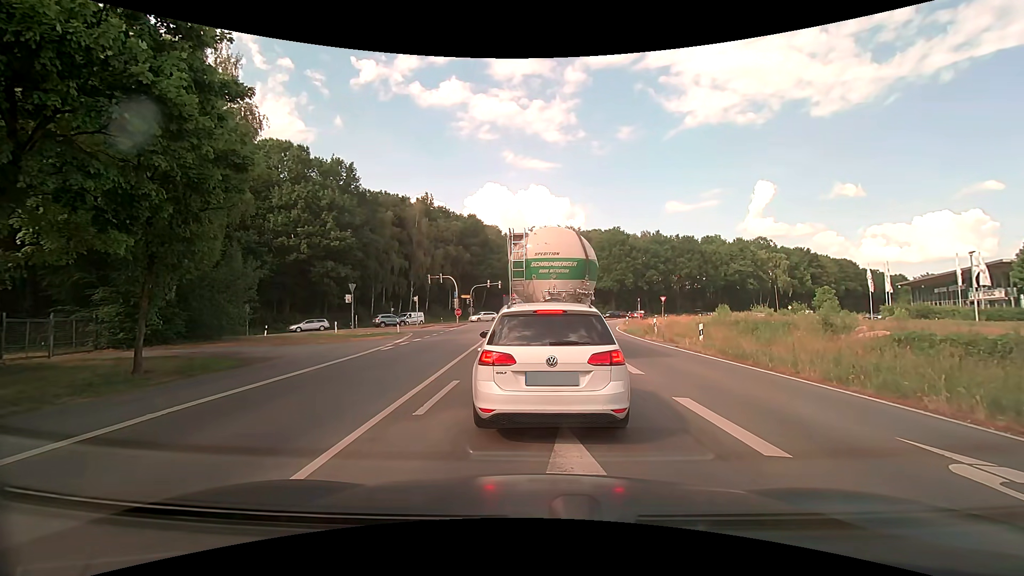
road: primary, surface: asphalt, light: Day
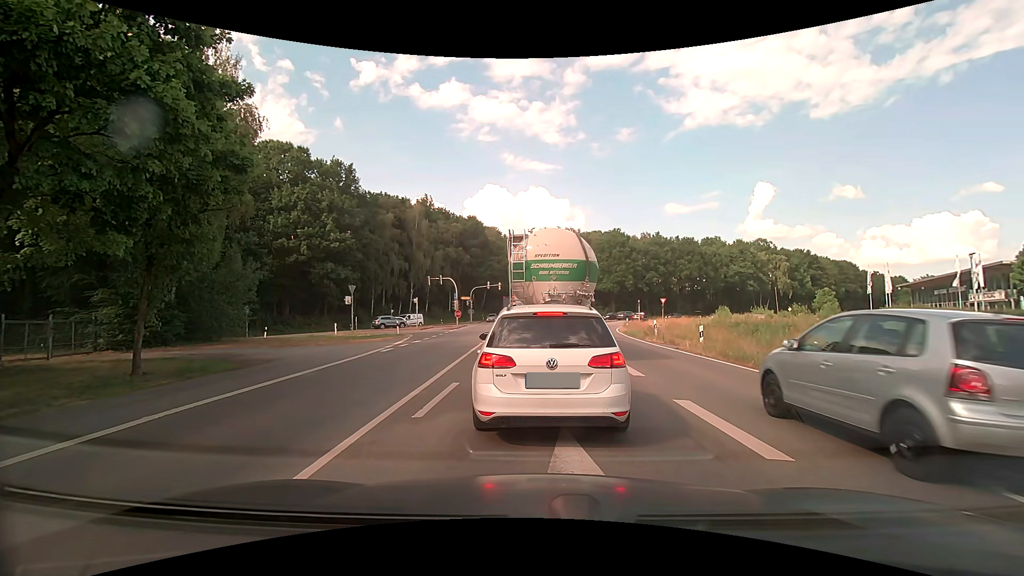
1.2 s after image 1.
(0.0, +0.1) m; 0°
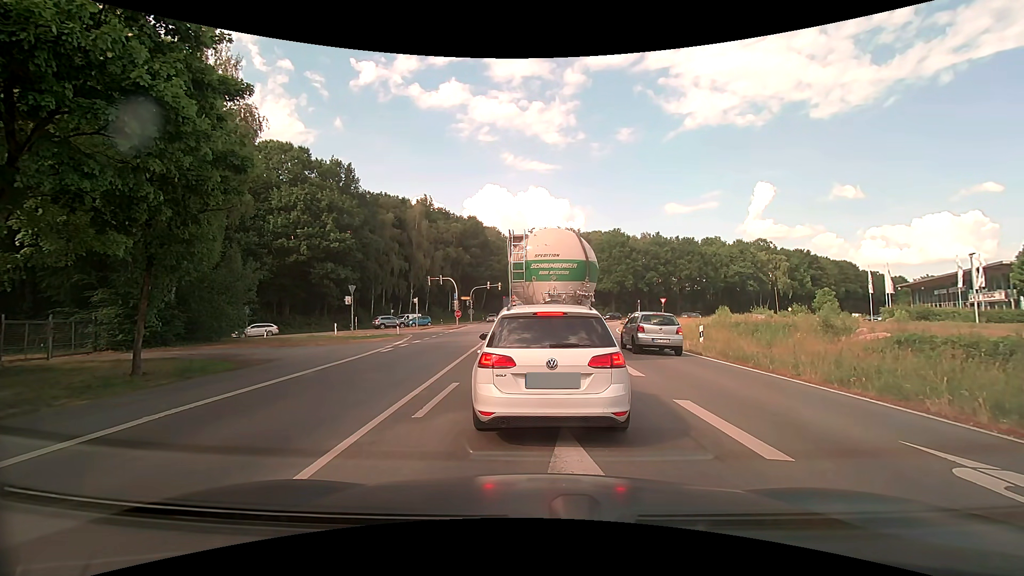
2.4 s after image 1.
(0.0, 0.0) m; 0°
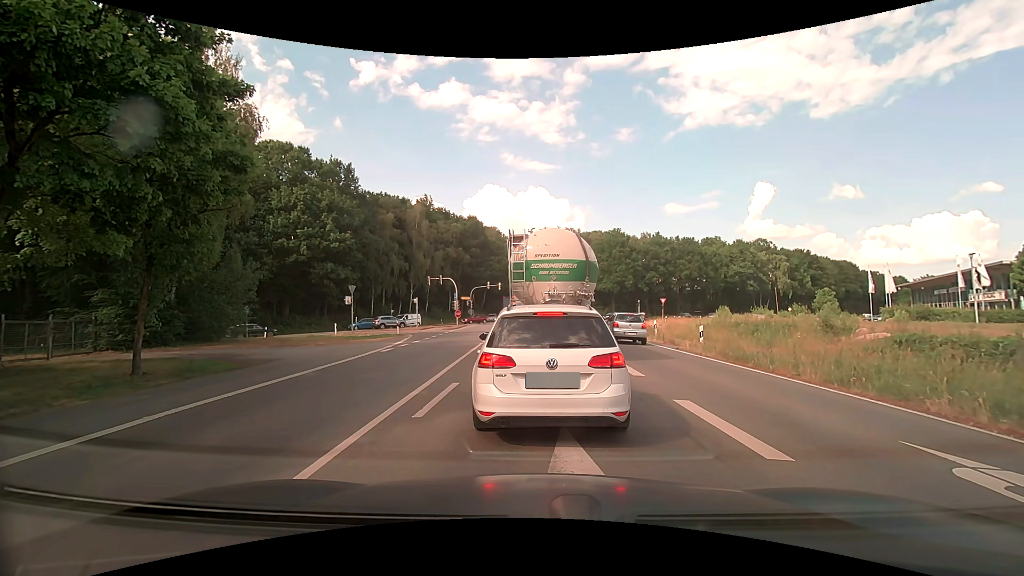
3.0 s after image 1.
(0.0, 0.0) m; 0°
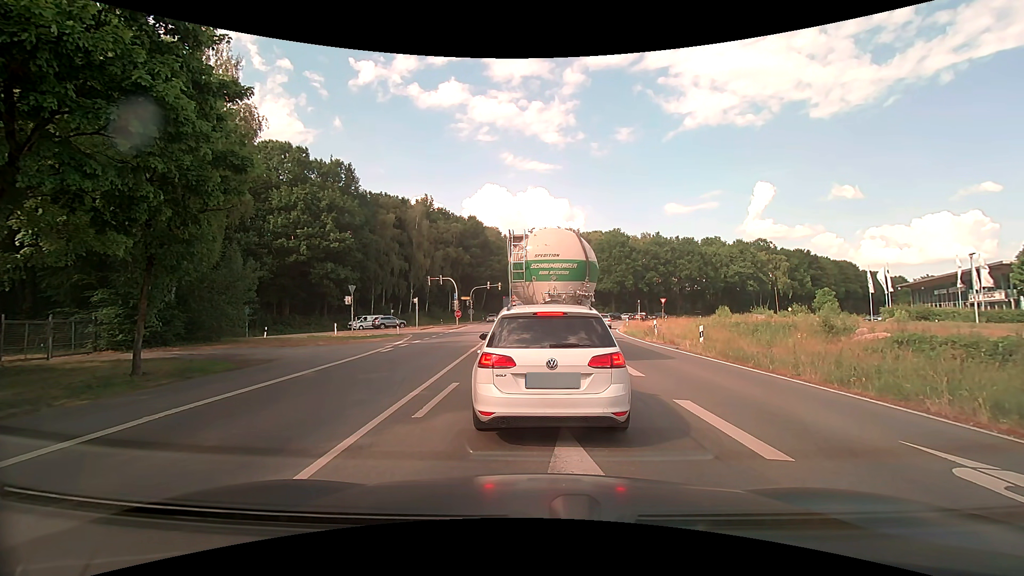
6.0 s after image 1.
(0.0, 0.0) m; 0°
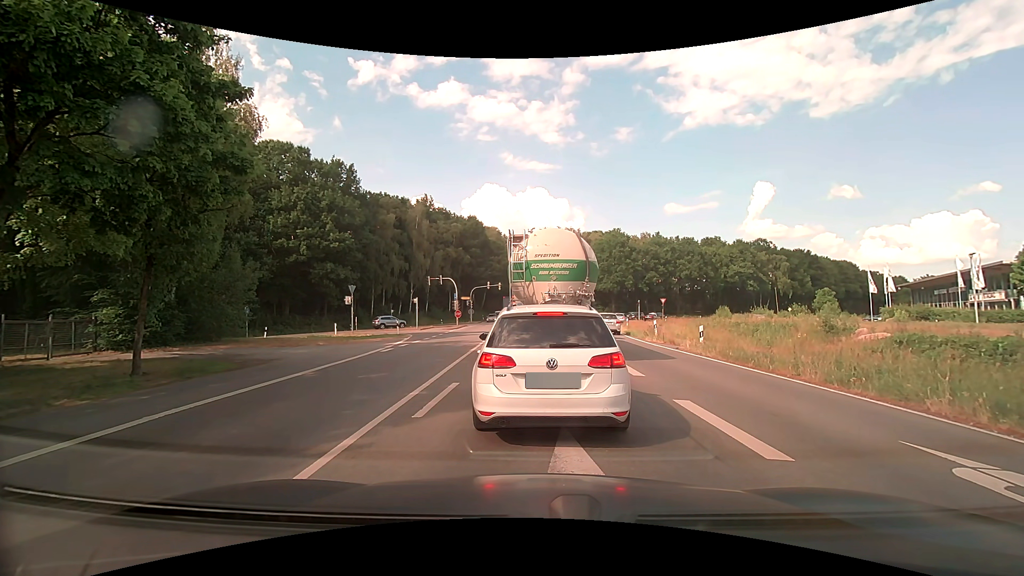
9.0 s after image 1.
(0.0, 0.0) m; 0°
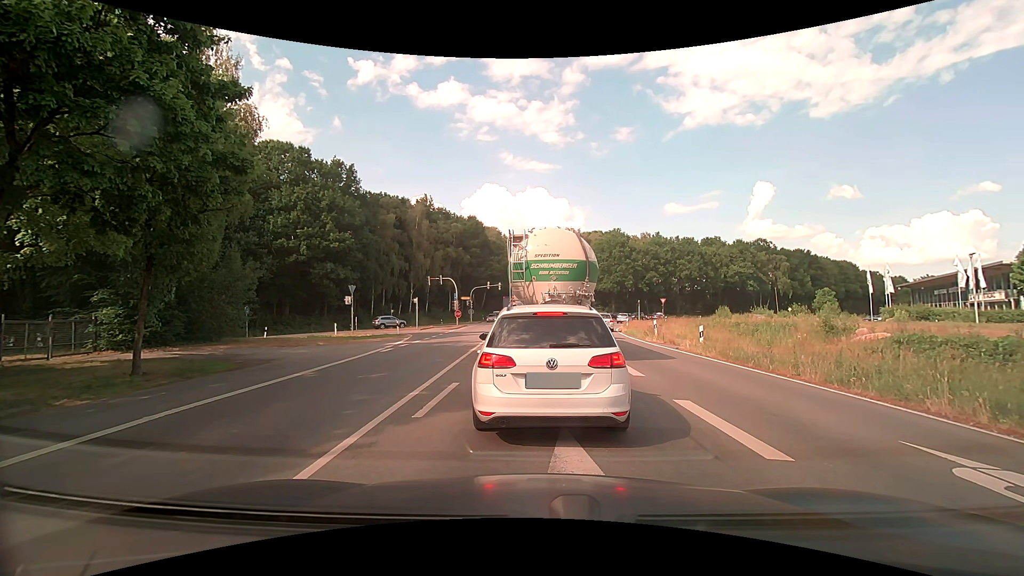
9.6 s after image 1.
(0.0, 0.0) m; 0°
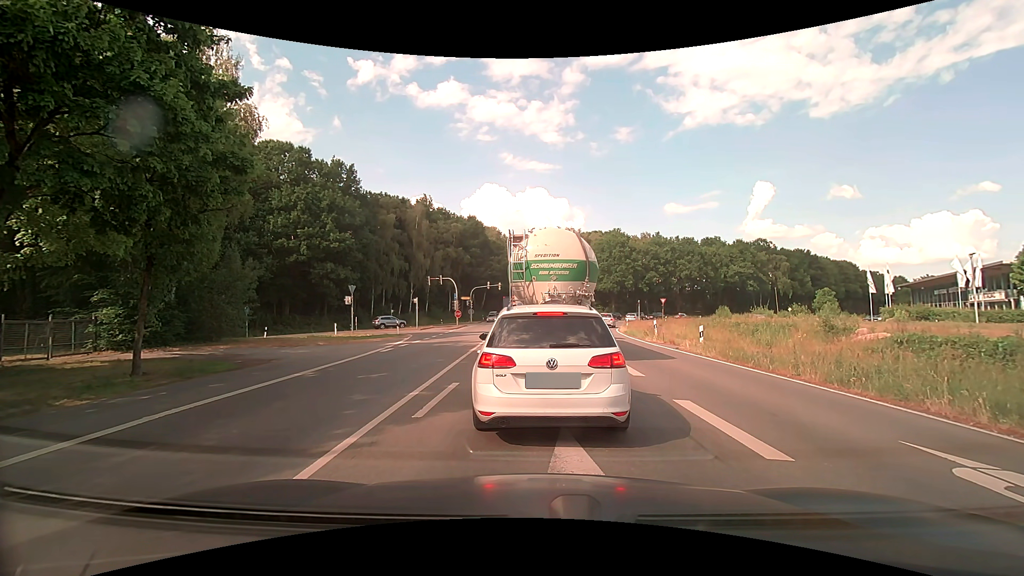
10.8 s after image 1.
(0.0, 0.0) m; 0°
